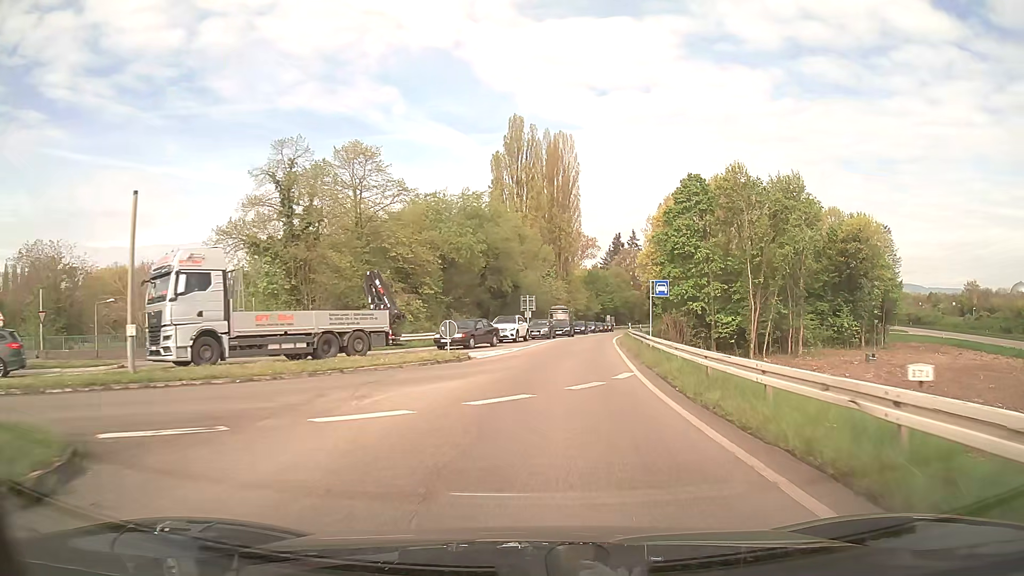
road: trunk_link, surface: asphalt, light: Day
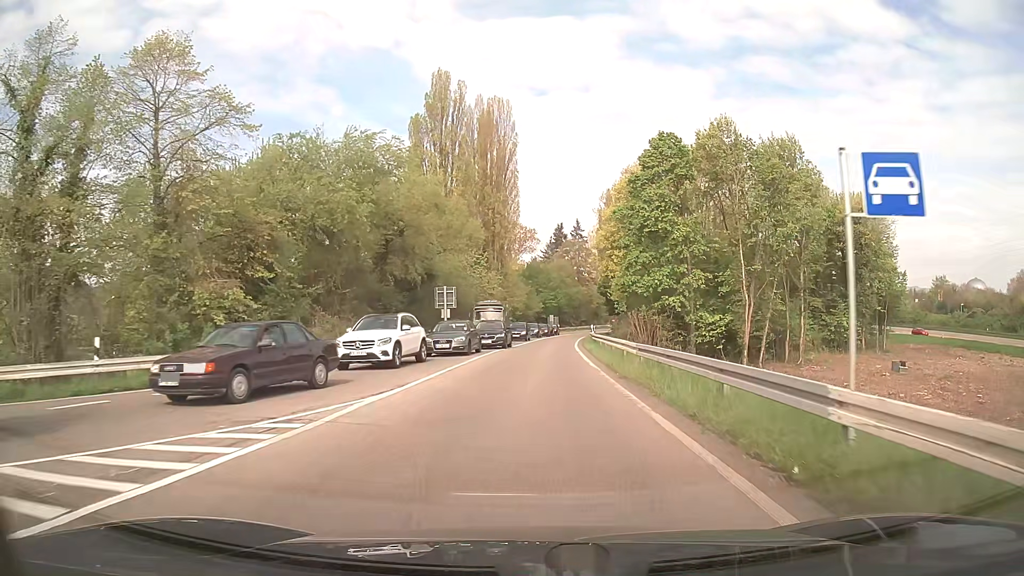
(+1.1, +20.2) m; +5°
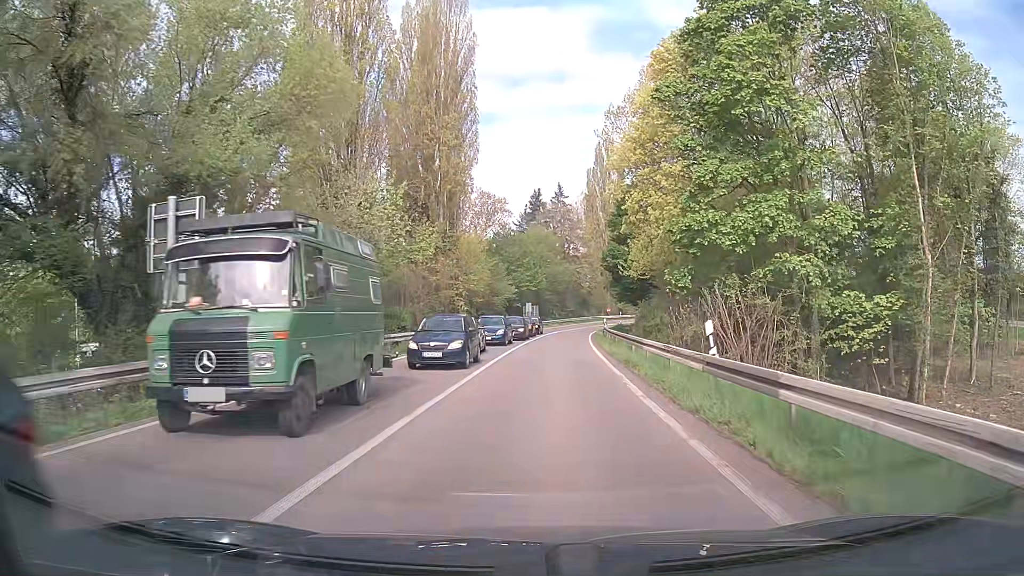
(+0.8, +34.7) m; +2°
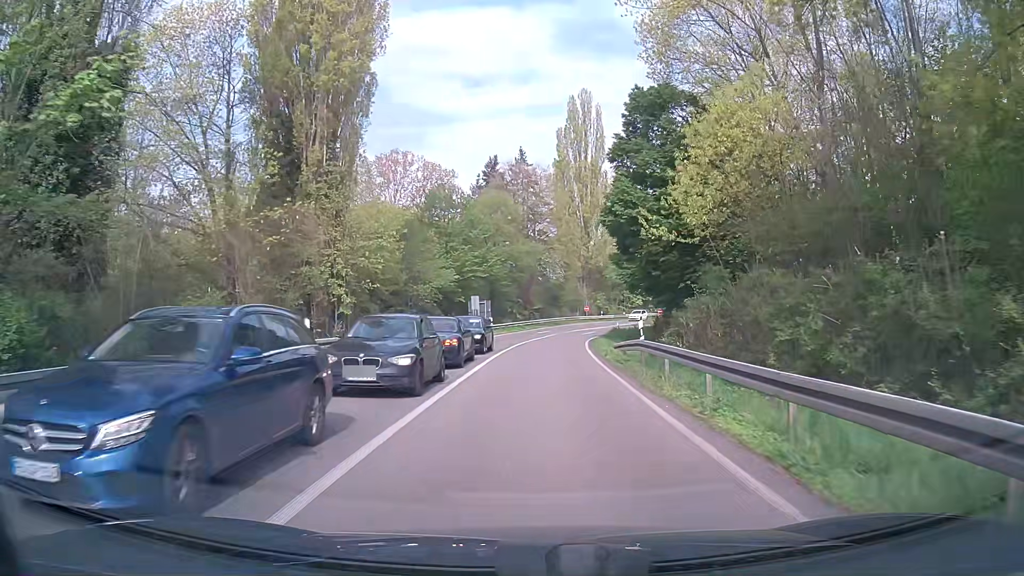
(+0.9, +28.1) m; +4°
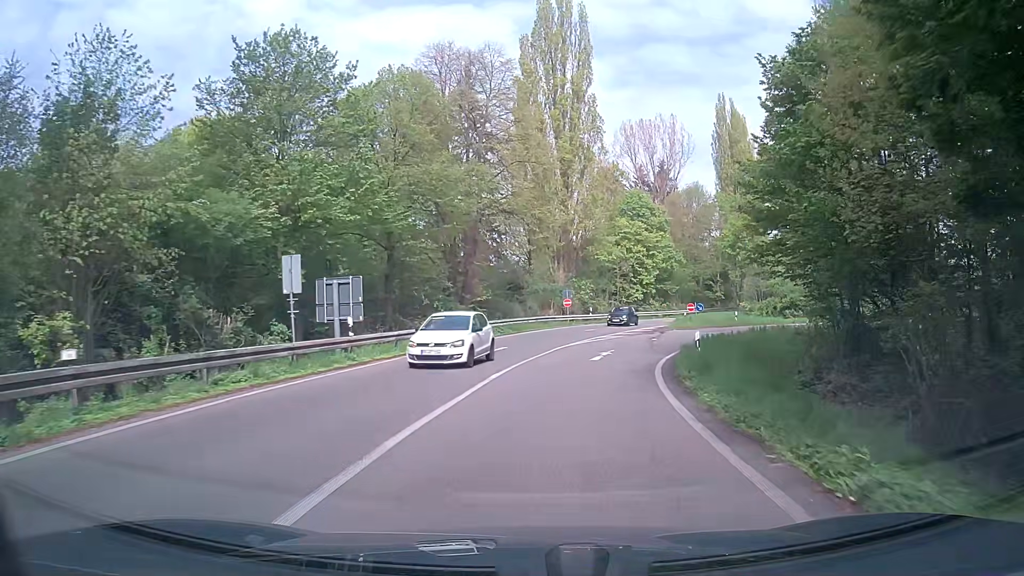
(+0.7, +33.7) m; +3°
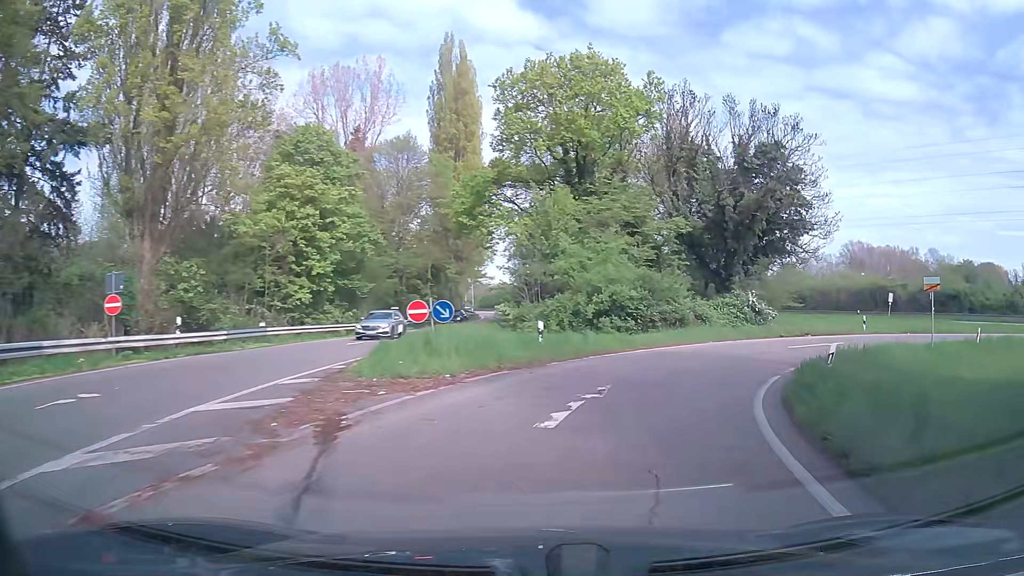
(+5.9, +31.1) m; +27°
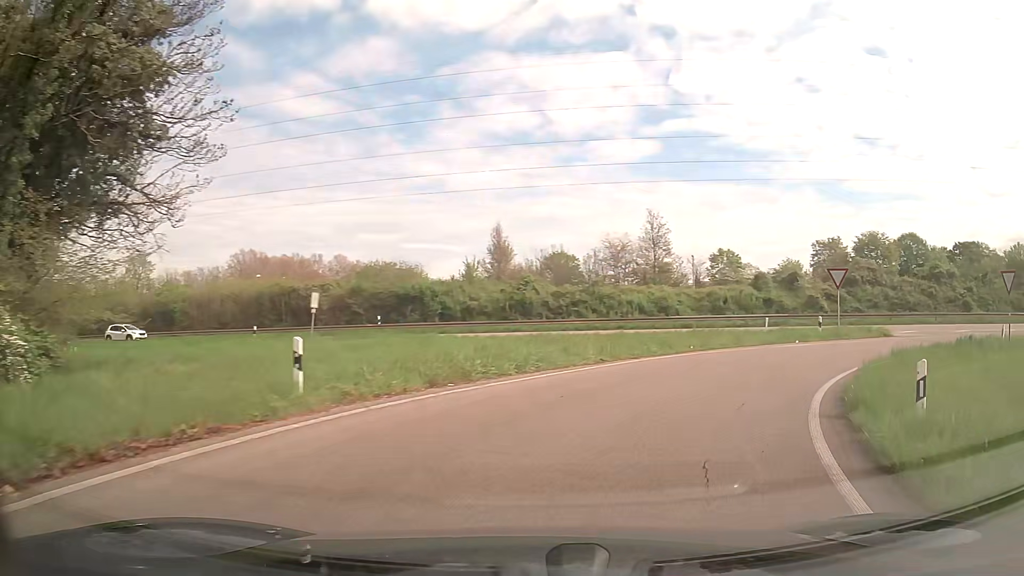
(+11.6, +25.6) m; +53°
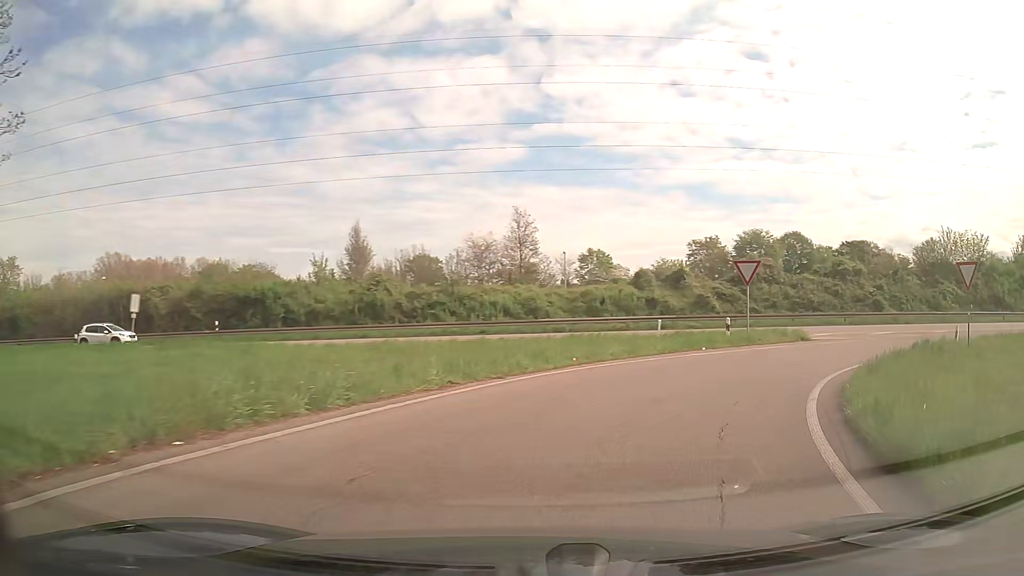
(+0.4, +5.5) m; +9°
(+2, +10) (+7, +18) (+15, +25) (+24, +29) (+33, +31) (+43, +32) (+53, +32) (+63, +32) (+73, +33) (+83, +33) m
